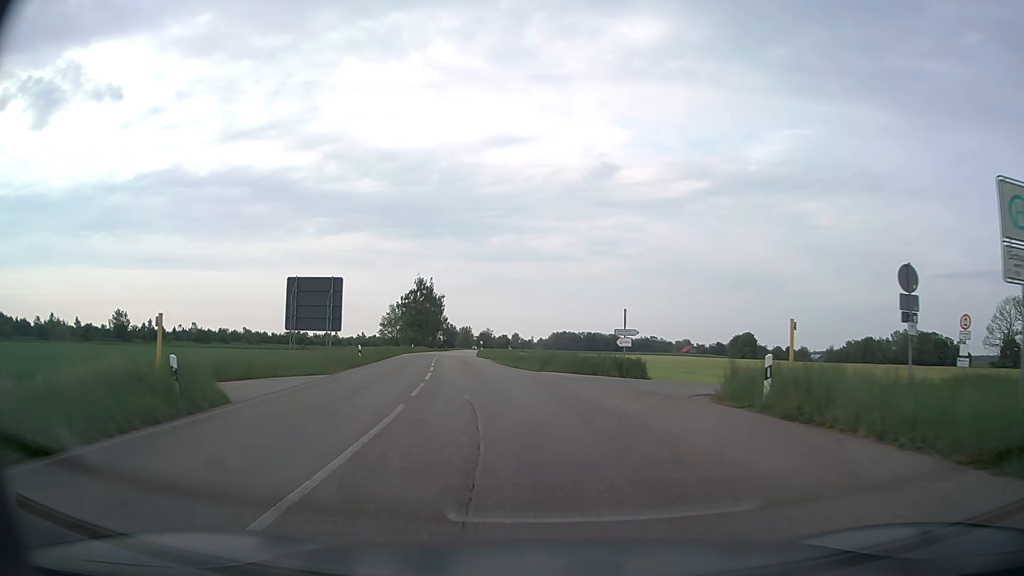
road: secondary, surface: asphalt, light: Day
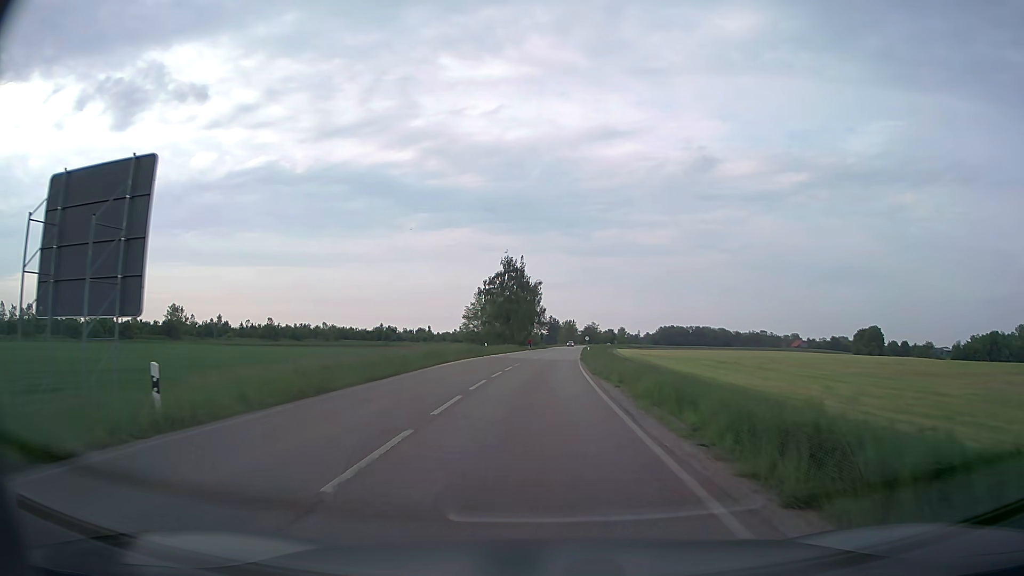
(-2.4, +27.7) m; -9°
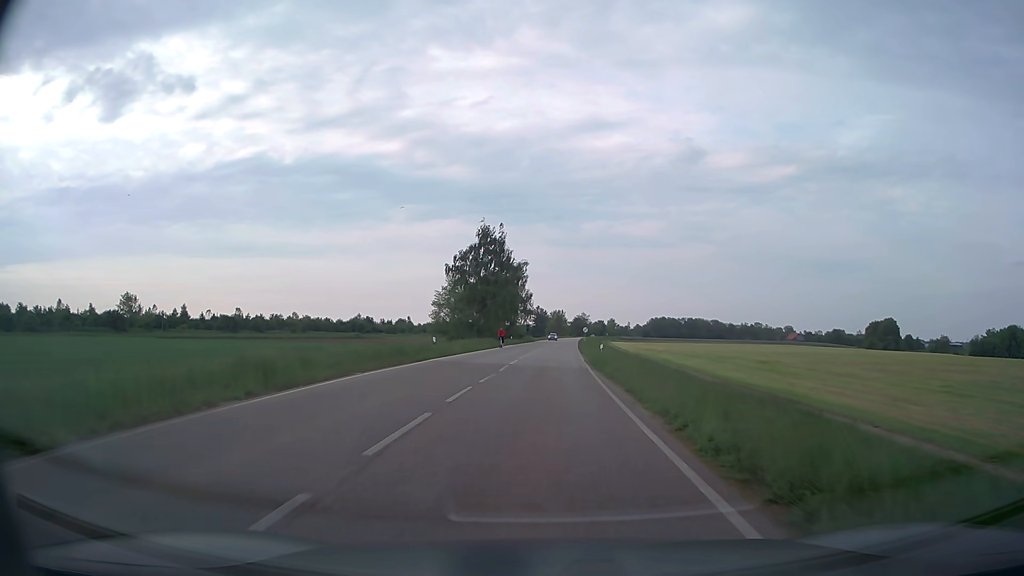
(+0.1, +22.5) m; +1°
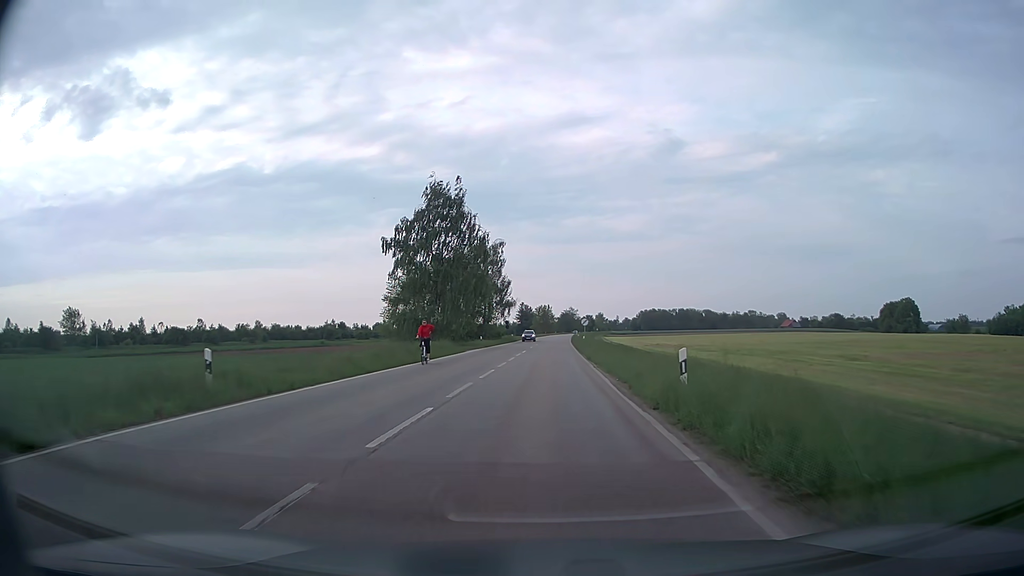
(+0.3, +23.6) m; +1°
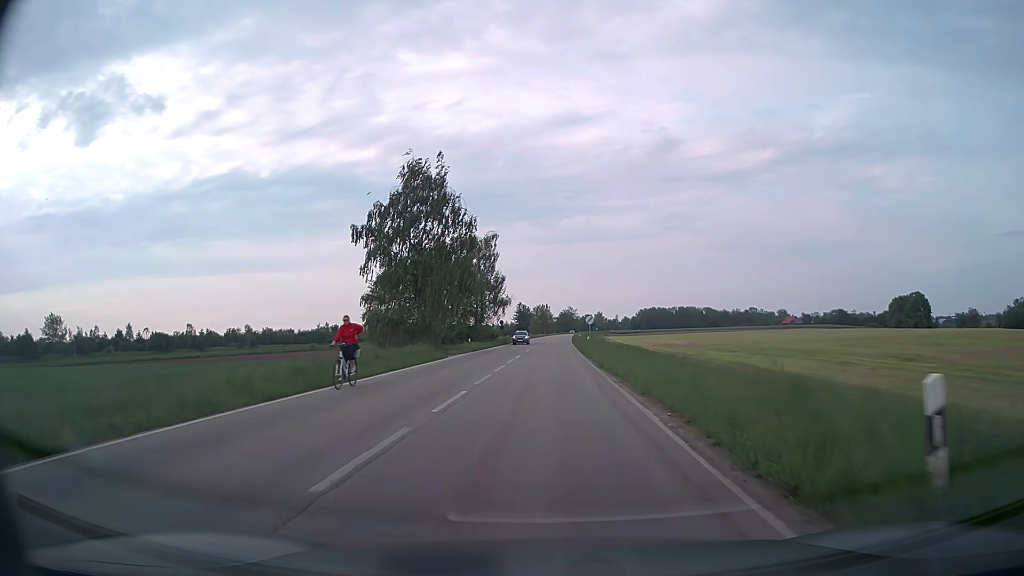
(0.0, +8.1) m; 0°
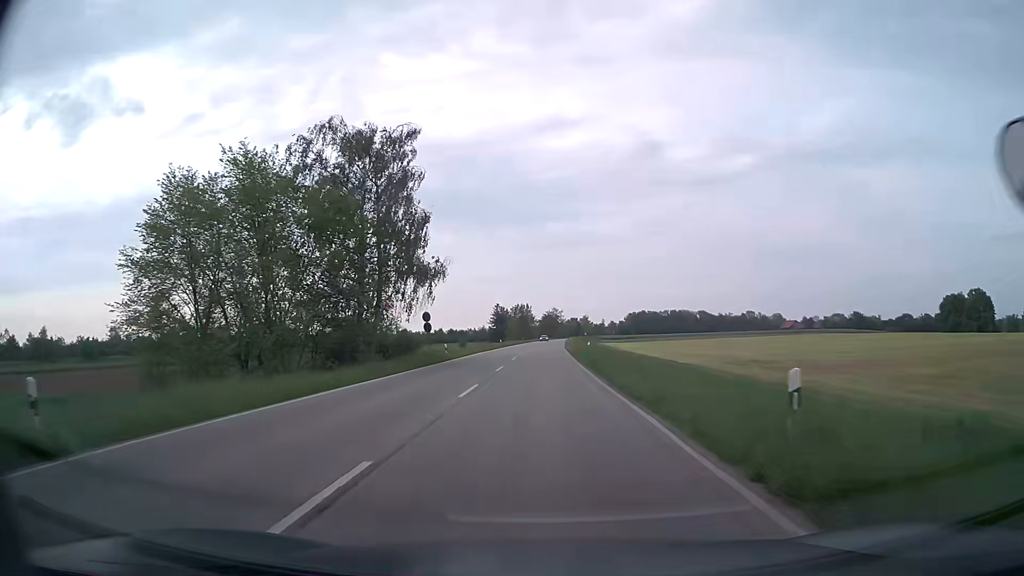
(+0.4, +44.8) m; +1°
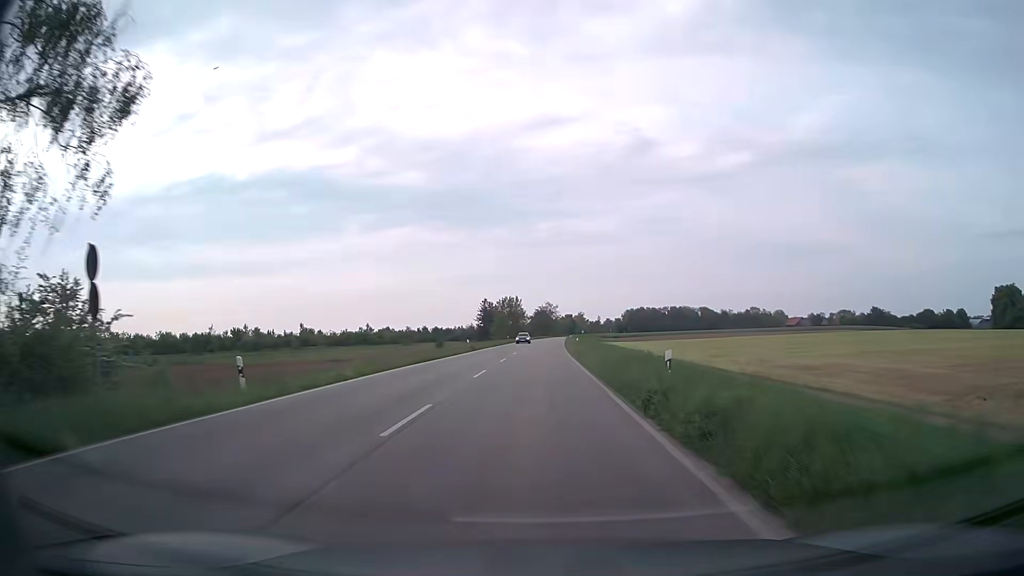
(+0.2, +30.6) m; +1°
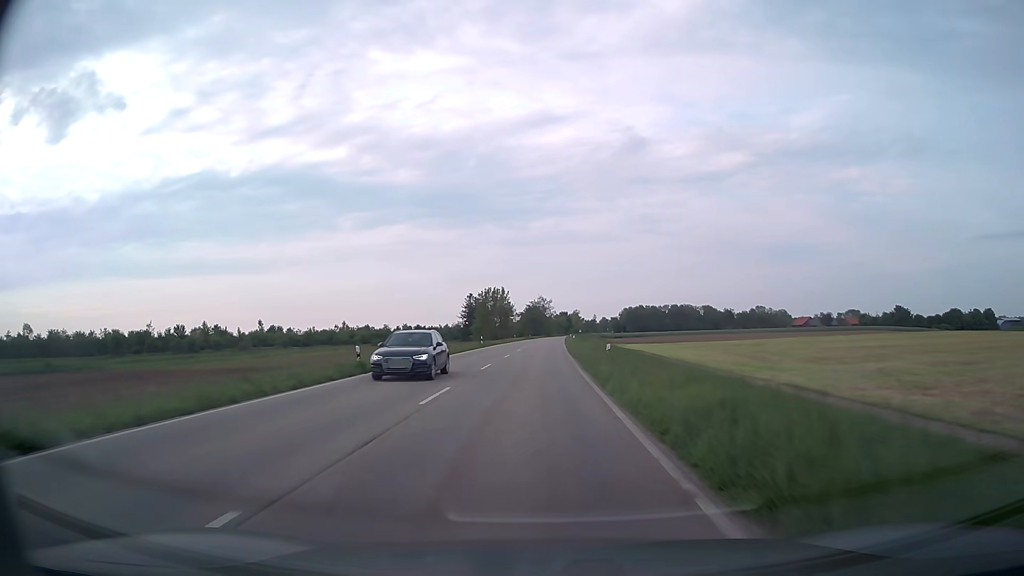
(+0.1, +32.0) m; 0°
(0, +10) (0, +20) (0, +30) (0, +40) (0, +50) (0, +60) (+1, +70) (+1, +80) (+1, +90) (+1, +100) m
